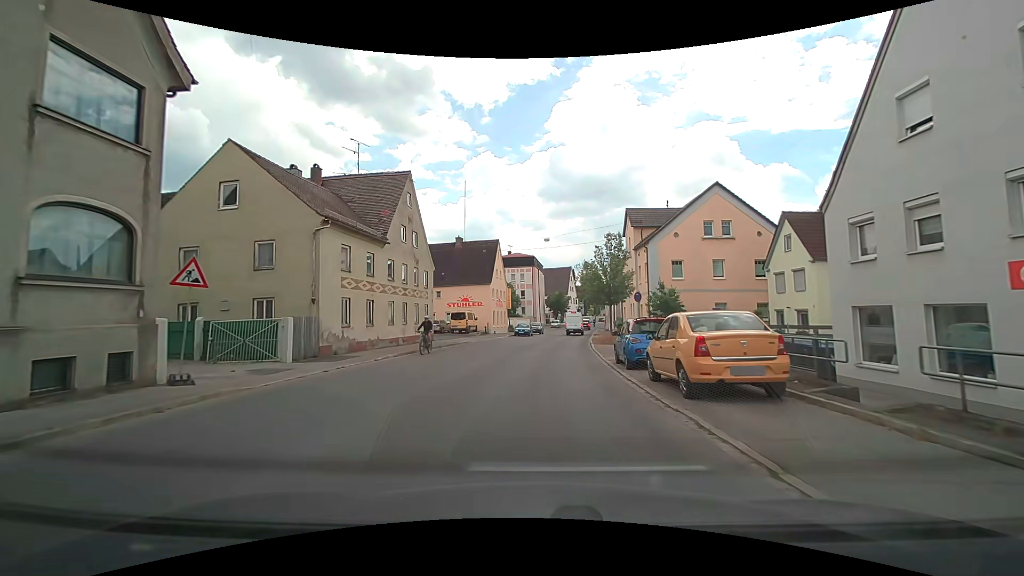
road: tertiary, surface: asphalt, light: Day
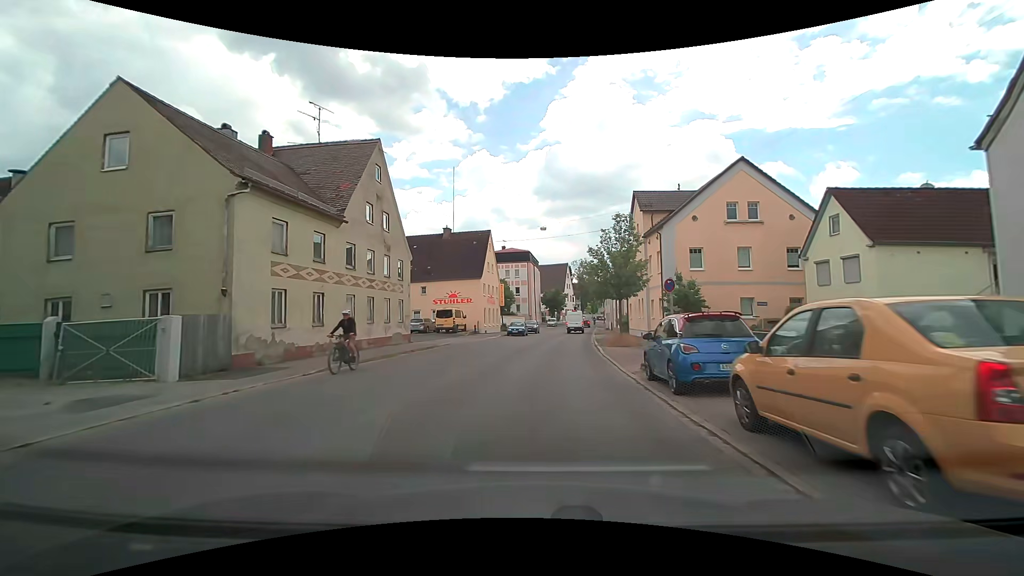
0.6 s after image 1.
(0.0, +5.5) m; 0°
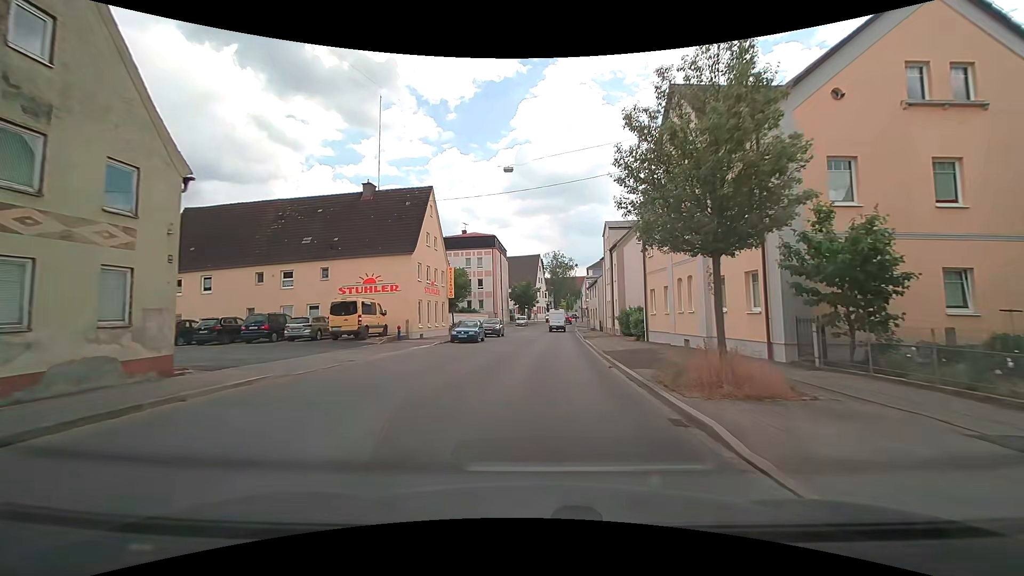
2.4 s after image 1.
(+0.3, +18.2) m; +3°
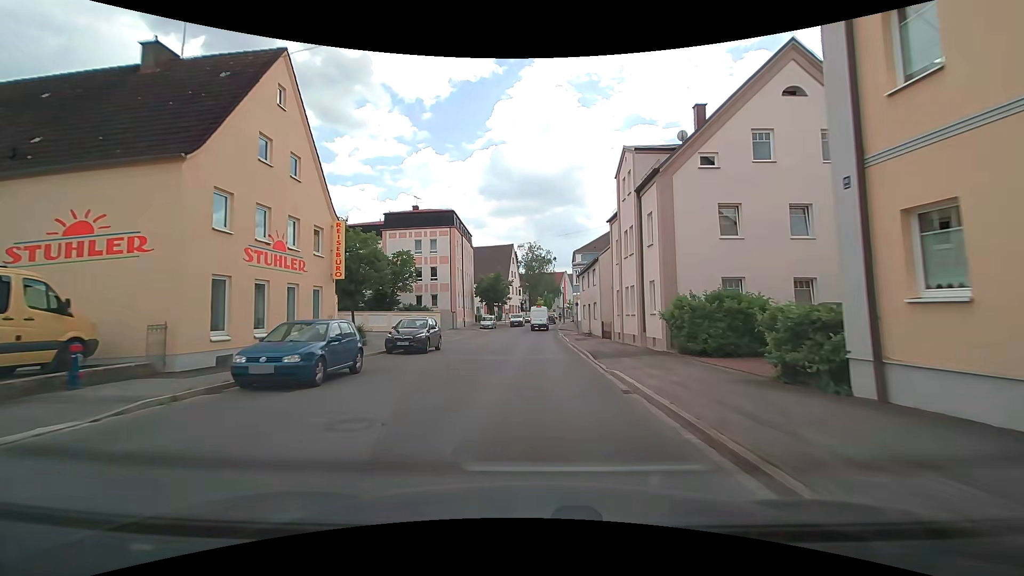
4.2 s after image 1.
(+0.4, +20.0) m; +2°
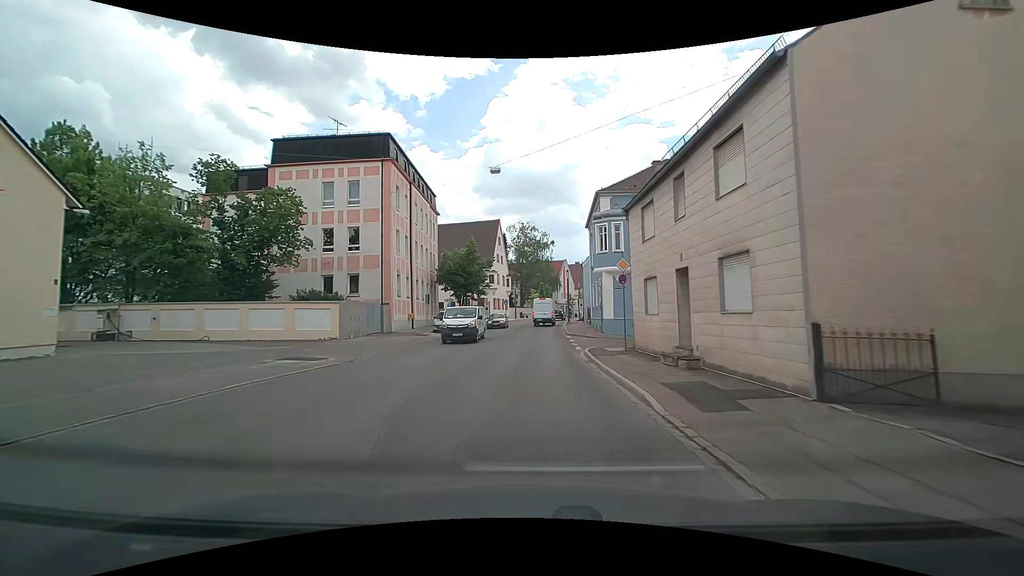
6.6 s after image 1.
(+0.6, +26.8) m; +2°
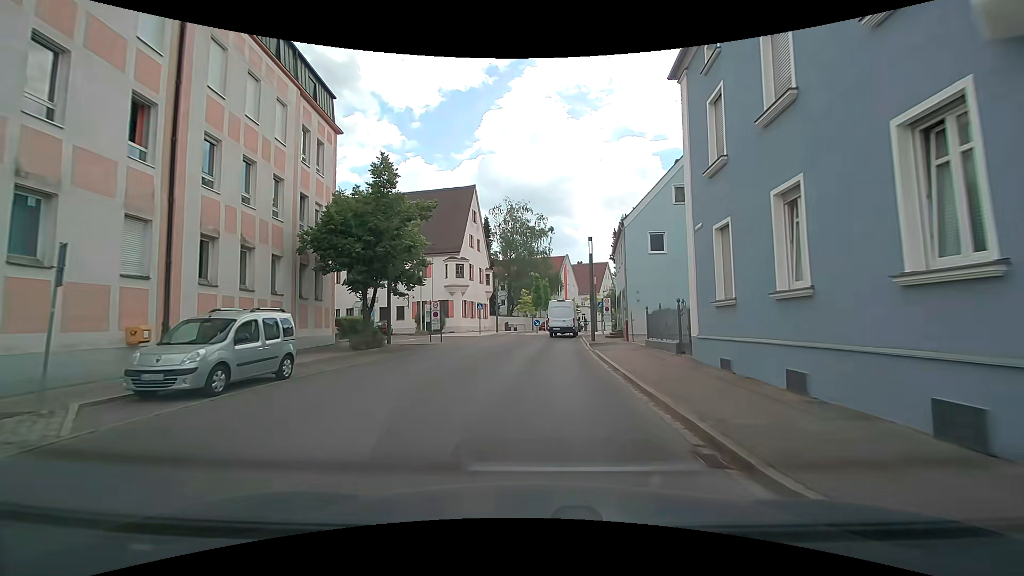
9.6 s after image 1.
(0.0, +28.9) m; +1°
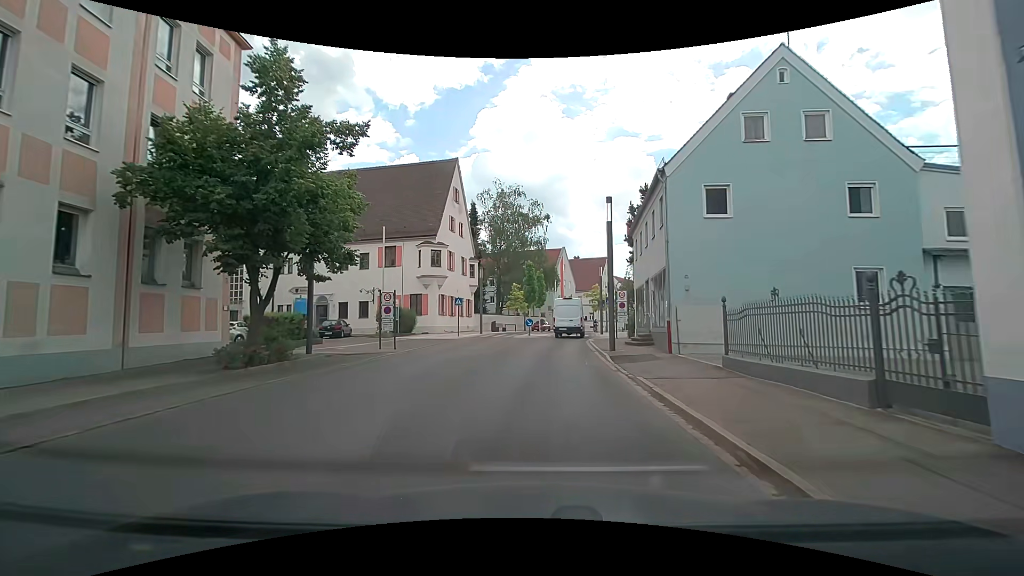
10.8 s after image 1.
(0.0, +9.5) m; +1°
(0, +10) (0, +20) (+1, +30) (+3, +40) (+4, +50) (+5, +60) (+7, +70) (+10, +79) (+14, +88) (+18, +97) m
